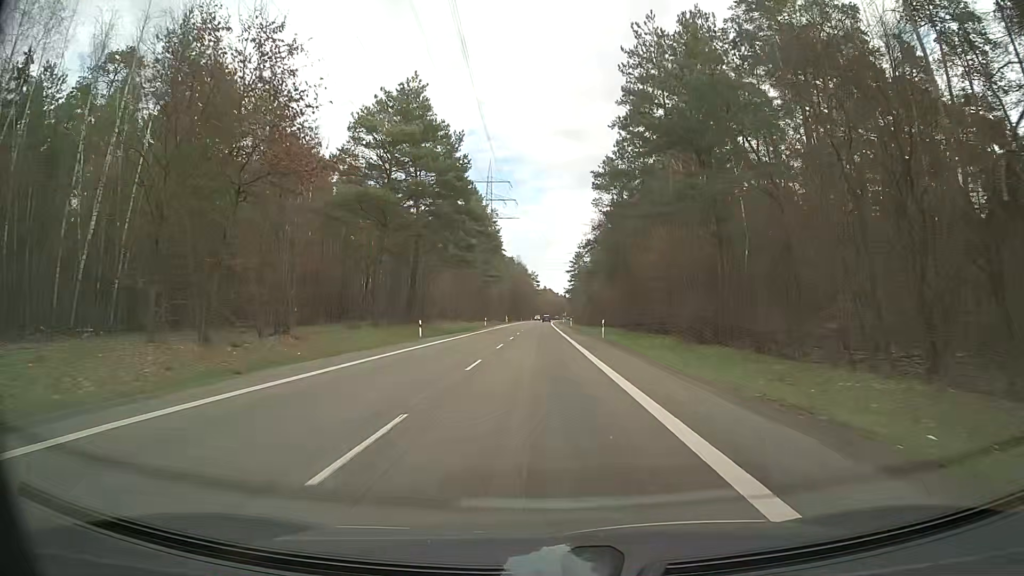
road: secondary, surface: asphalt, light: Day
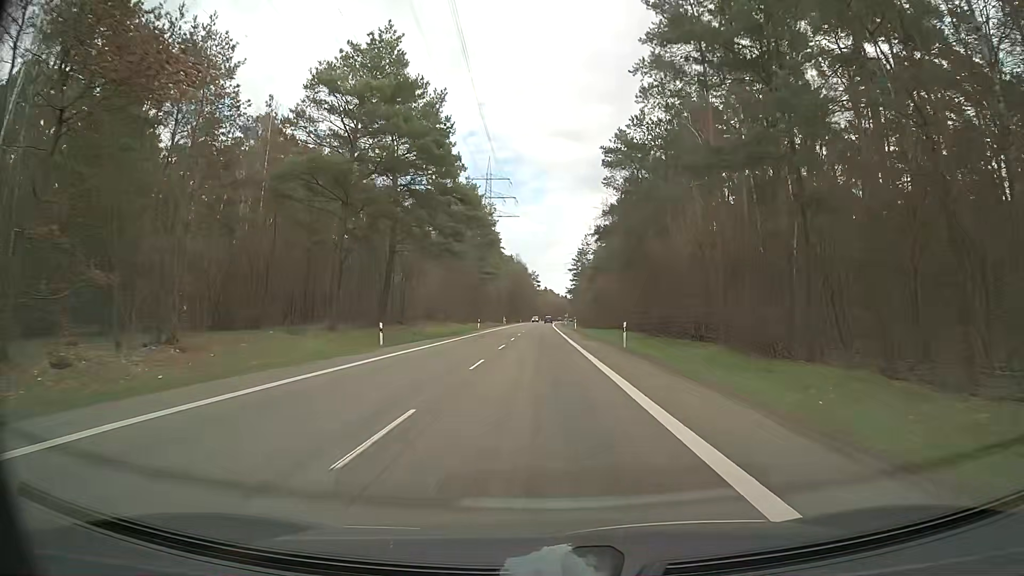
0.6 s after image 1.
(0.0, +10.8) m; 0°
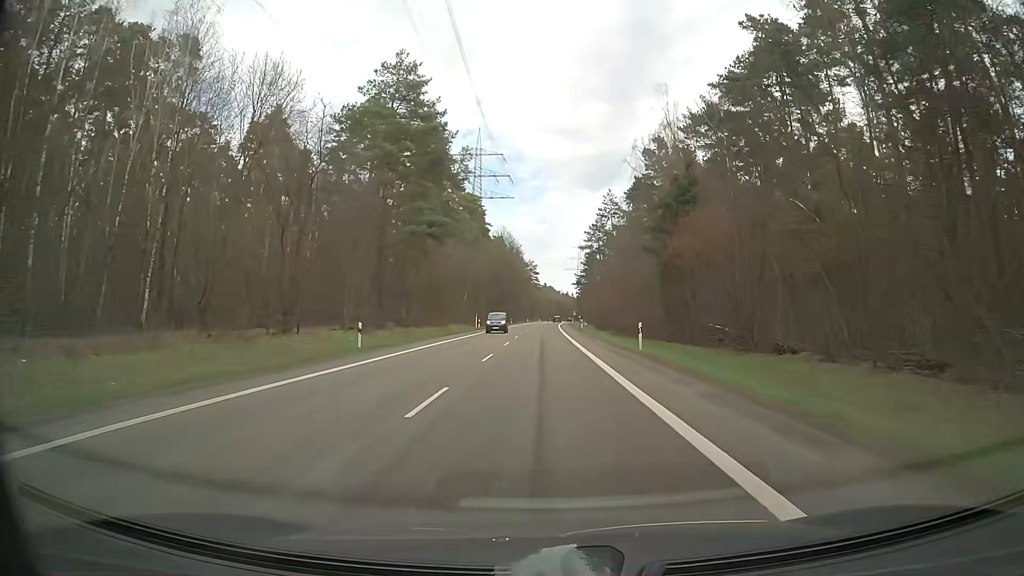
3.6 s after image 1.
(-0.3, +54.0) m; 0°
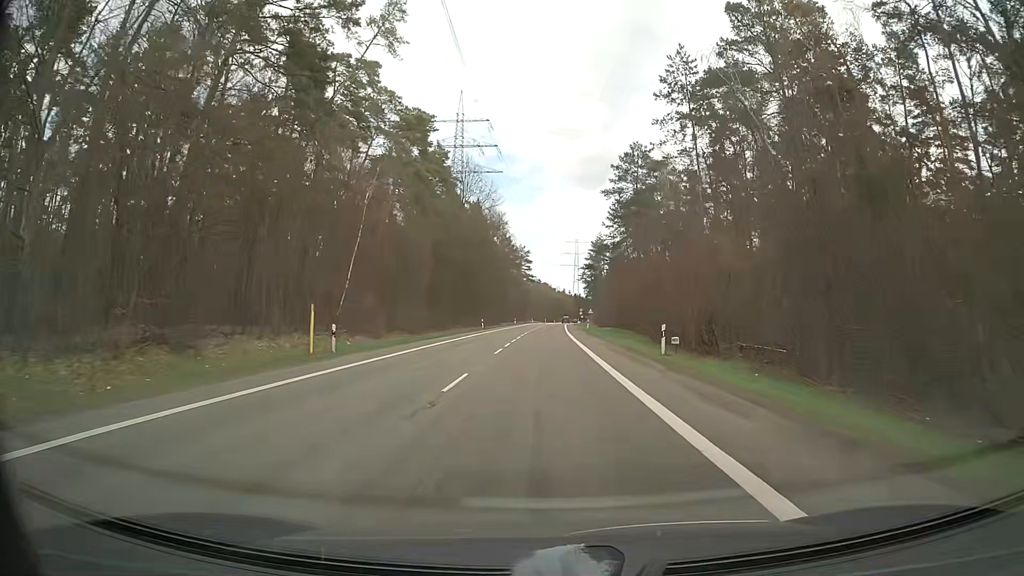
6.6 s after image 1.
(+0.3, +54.0) m; +1°
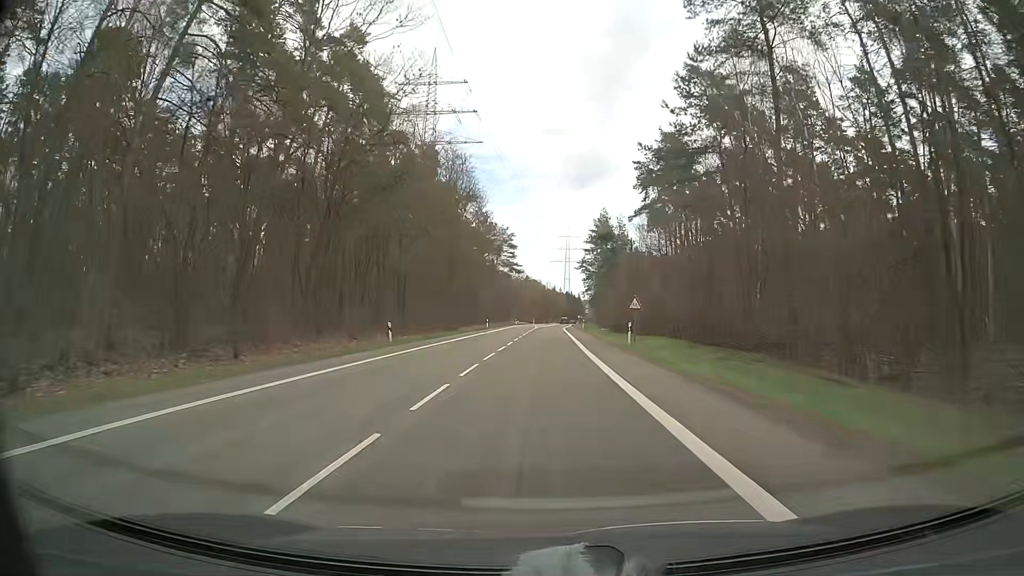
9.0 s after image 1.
(+0.3, +43.1) m; +1°
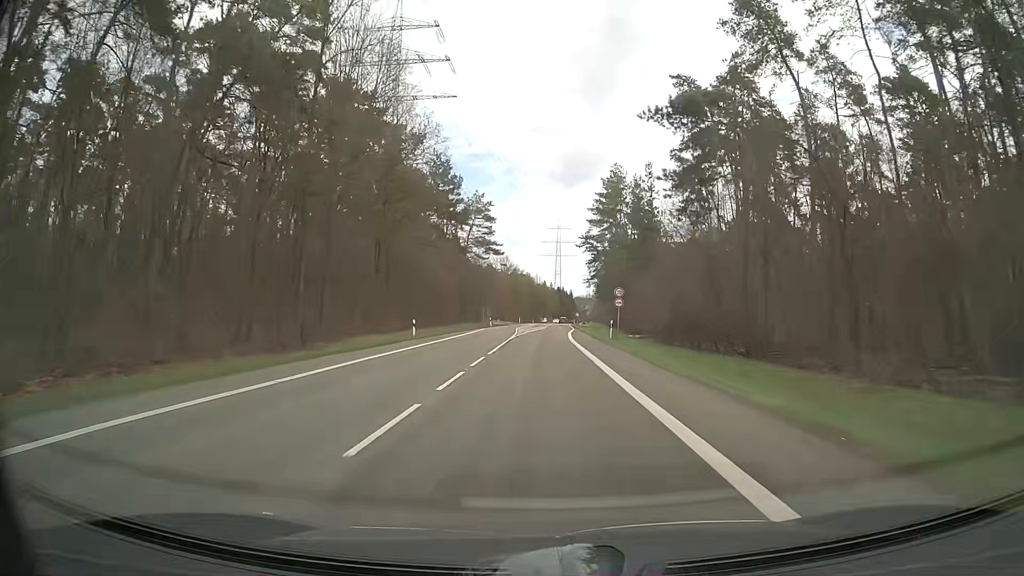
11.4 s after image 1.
(+0.5, +43.1) m; +1°
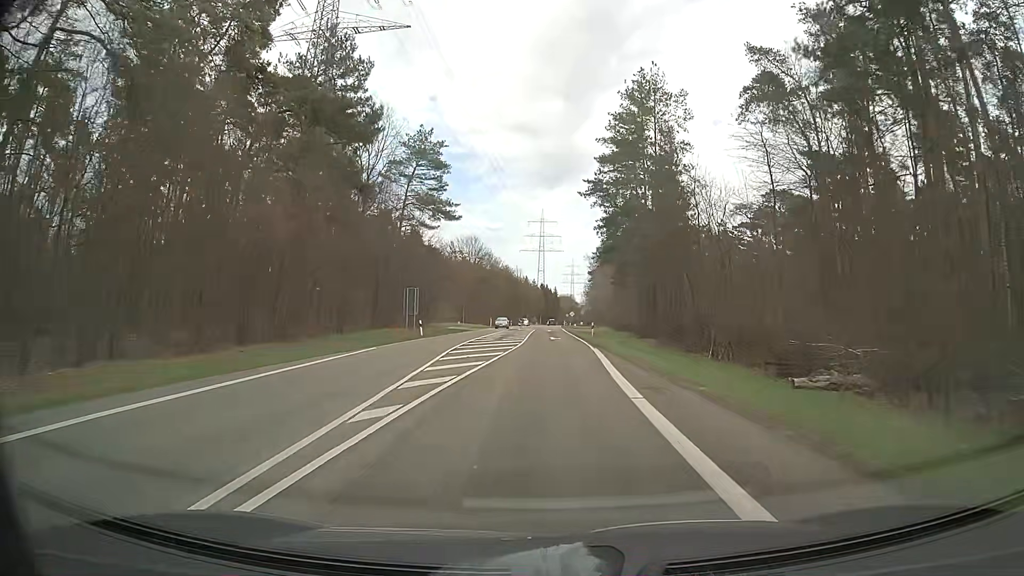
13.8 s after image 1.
(+0.4, +43.1) m; +1°
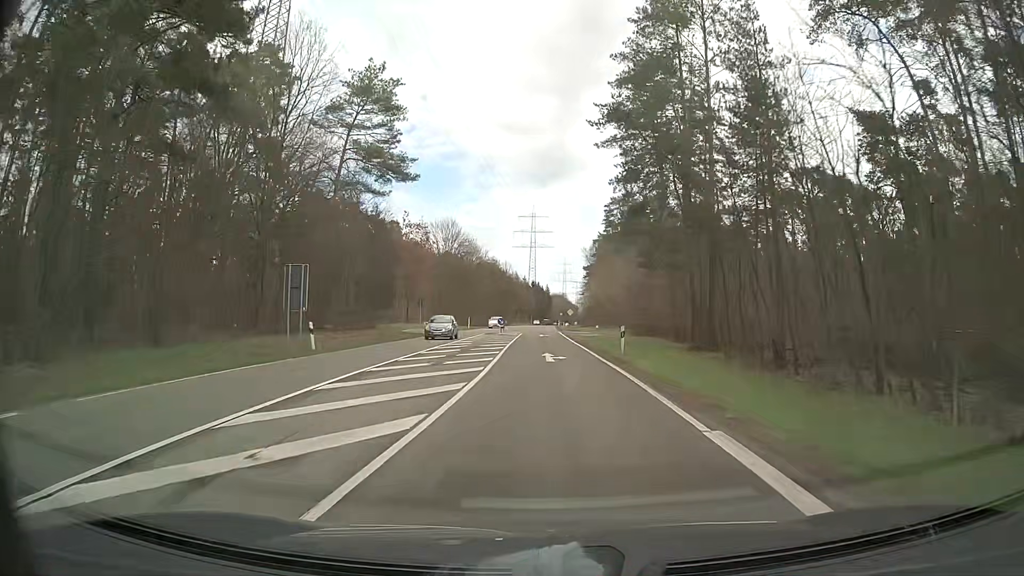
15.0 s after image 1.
(+0.3, +21.5) m; +1°
(0, +10) (0, +20) (0, +30) (0, +40) (0, +50) (0, +60) (0, +70) (0, +80) (0, +90) (0, +100) m
